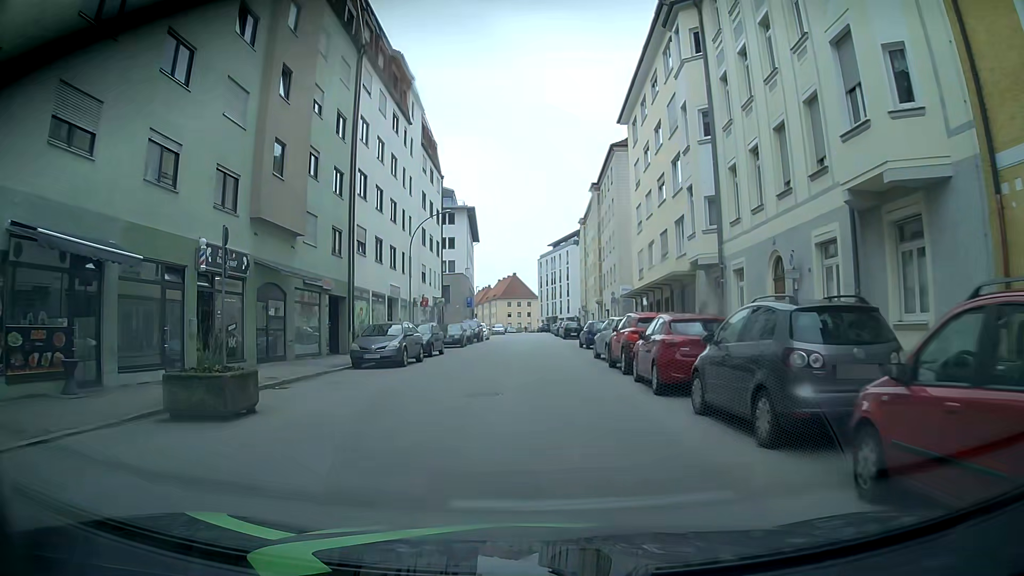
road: tertiary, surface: asphalt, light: Day
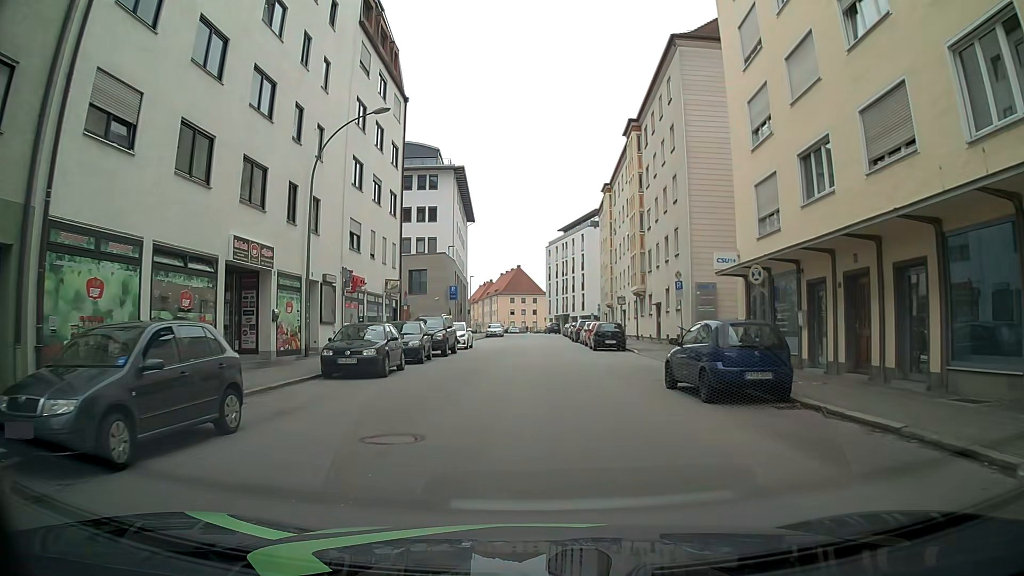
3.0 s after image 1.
(-0.1, +22.3) m; -1°
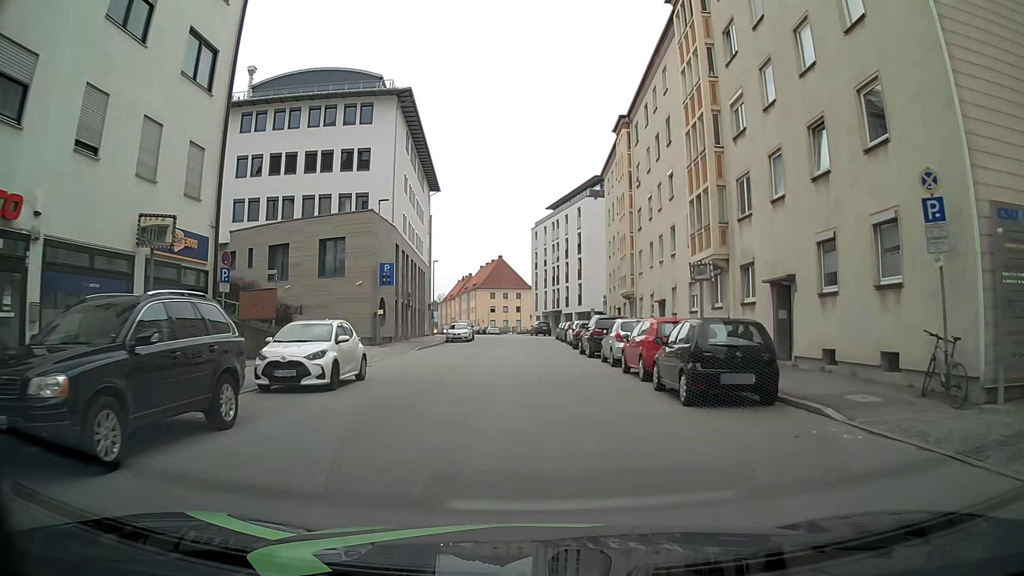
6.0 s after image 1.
(+0.6, +22.4) m; +2°
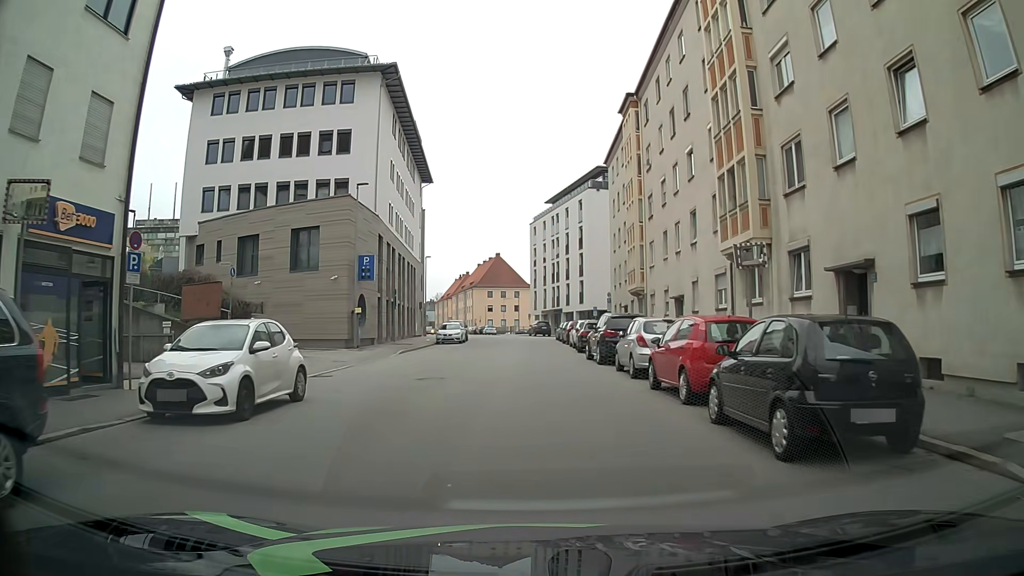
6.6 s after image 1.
(-0.1, +4.5) m; -2°
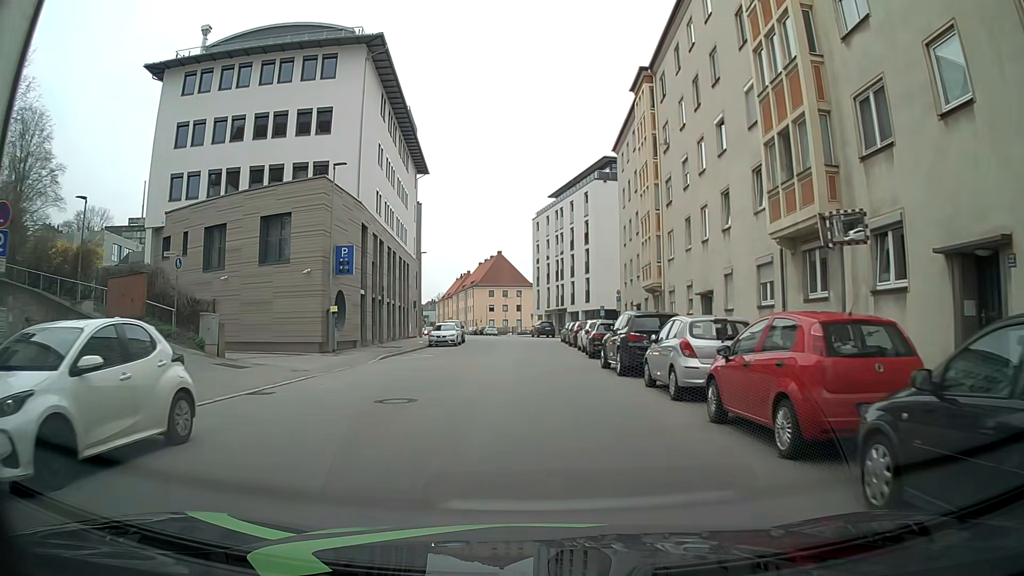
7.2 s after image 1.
(+0.1, +4.5) m; +2°
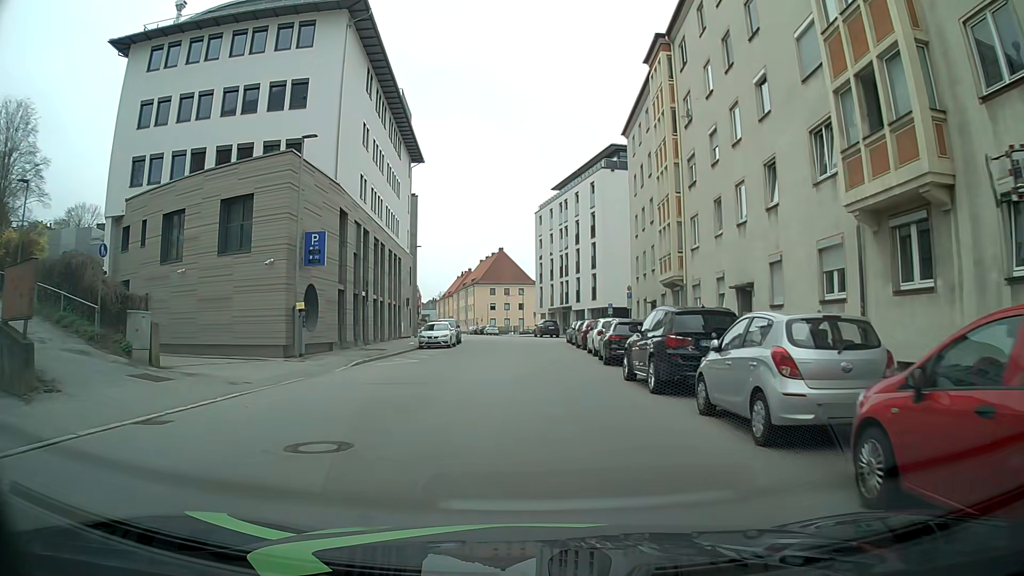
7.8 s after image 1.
(0.0, +4.5) m; 0°
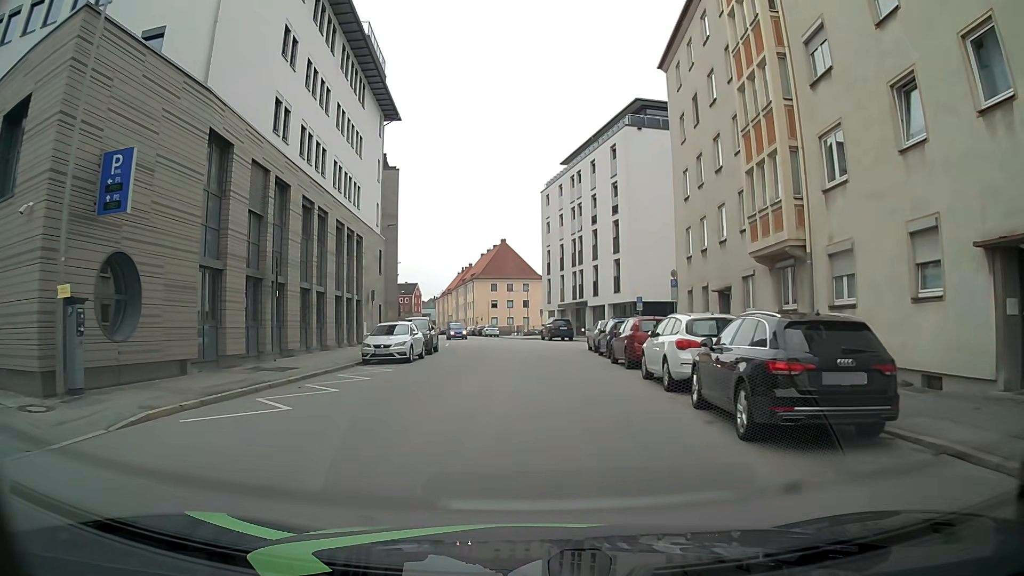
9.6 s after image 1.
(-0.3, +13.6) m; -2°
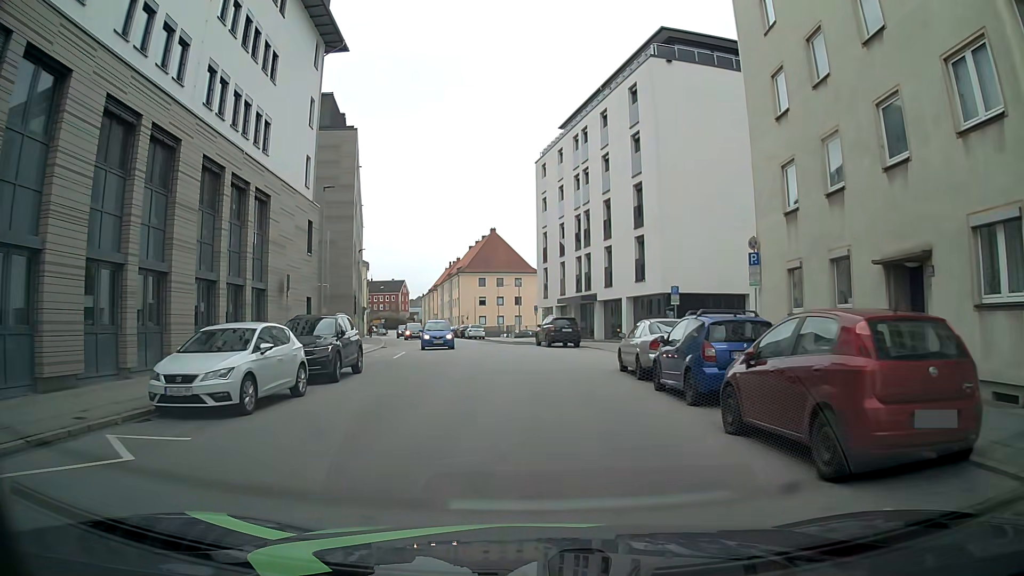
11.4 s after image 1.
(+0.2, +13.6) m; +2°
(0, +10) (0, +20) (-1, +30) (-3, +40) (-5, +50) (-7, +59) (-10, +69) (-12, +79) (-15, +88) (-17, +98) m
